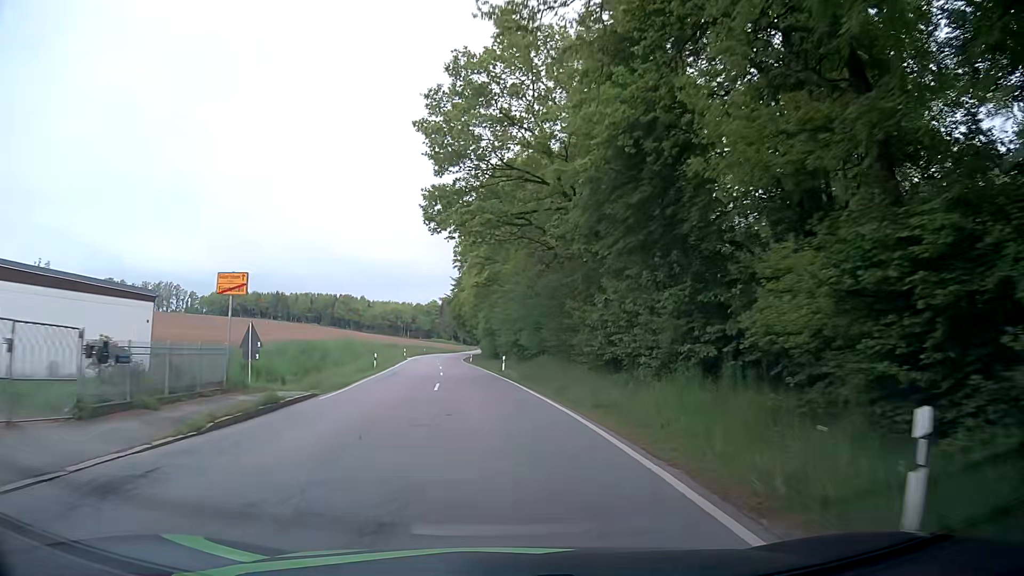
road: secondary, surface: asphalt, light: Day
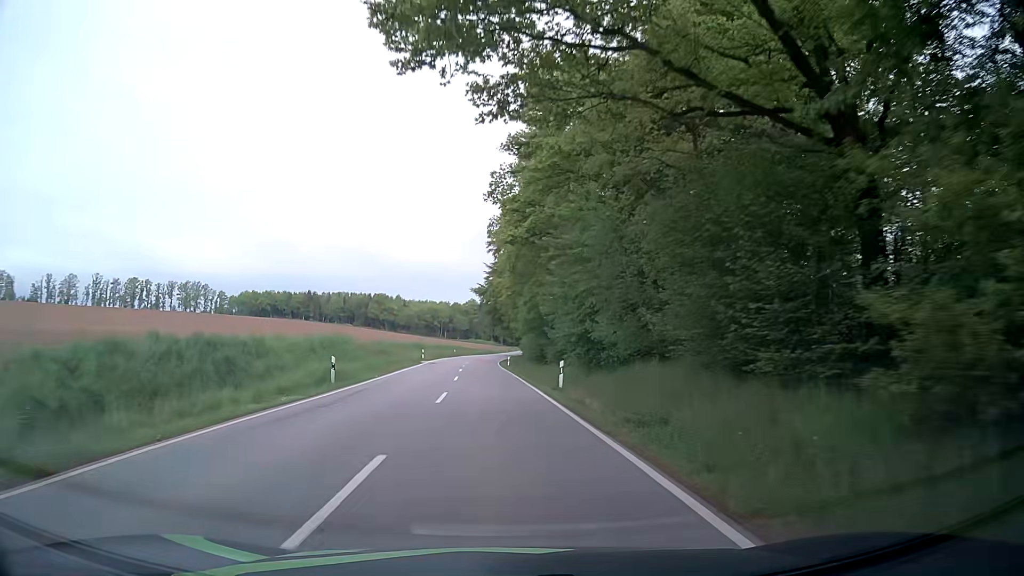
(-0.6, +18.7) m; -3°
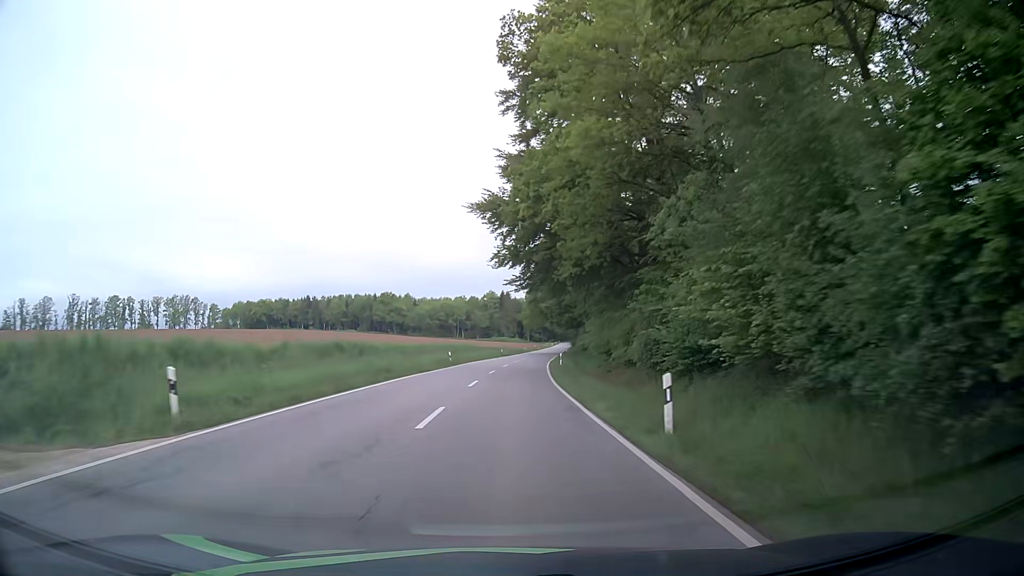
(-1.8, +54.0) m; -2°
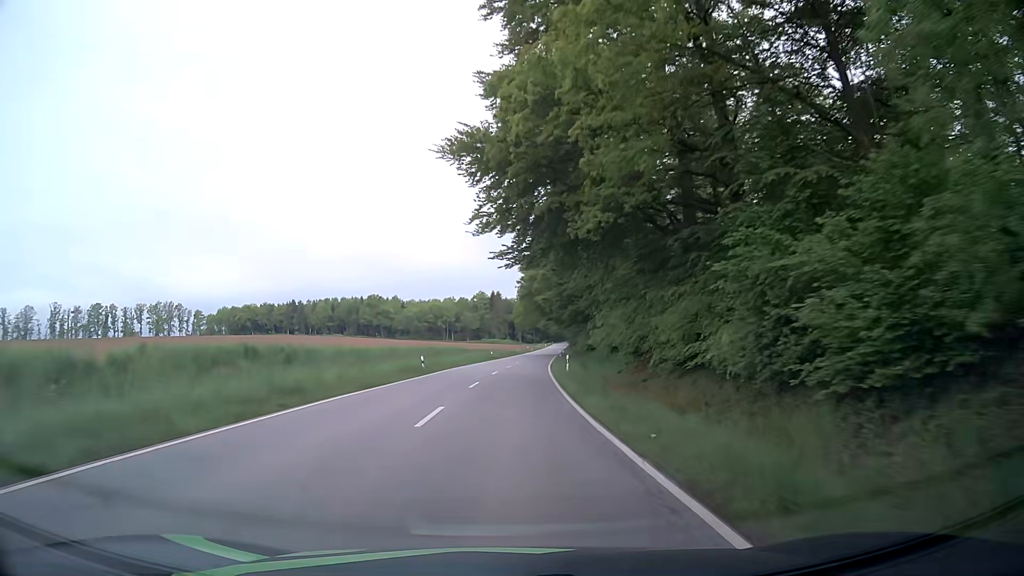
(0.0, +12.0) m; 0°
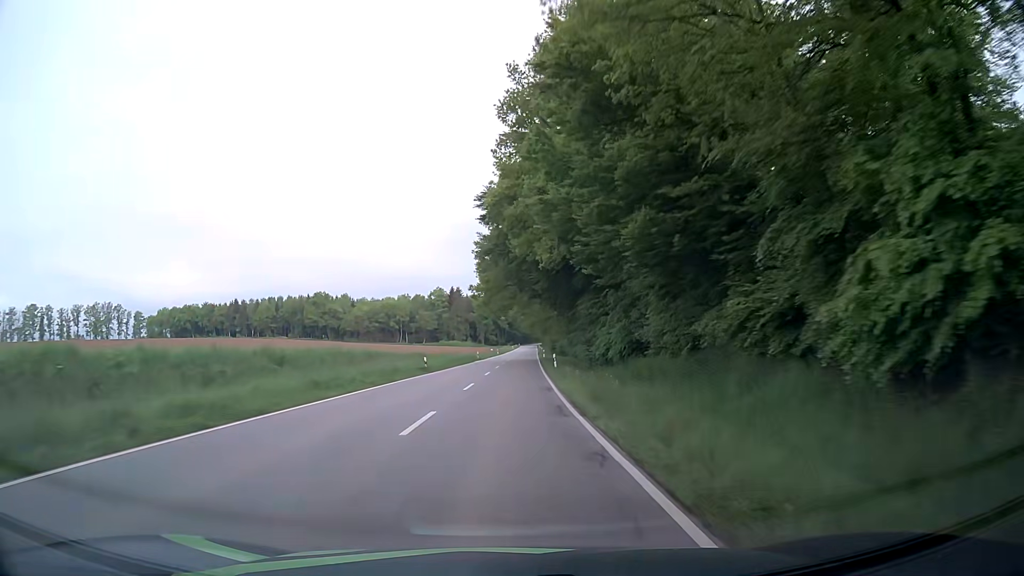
(+0.9, +37.4) m; +4°
